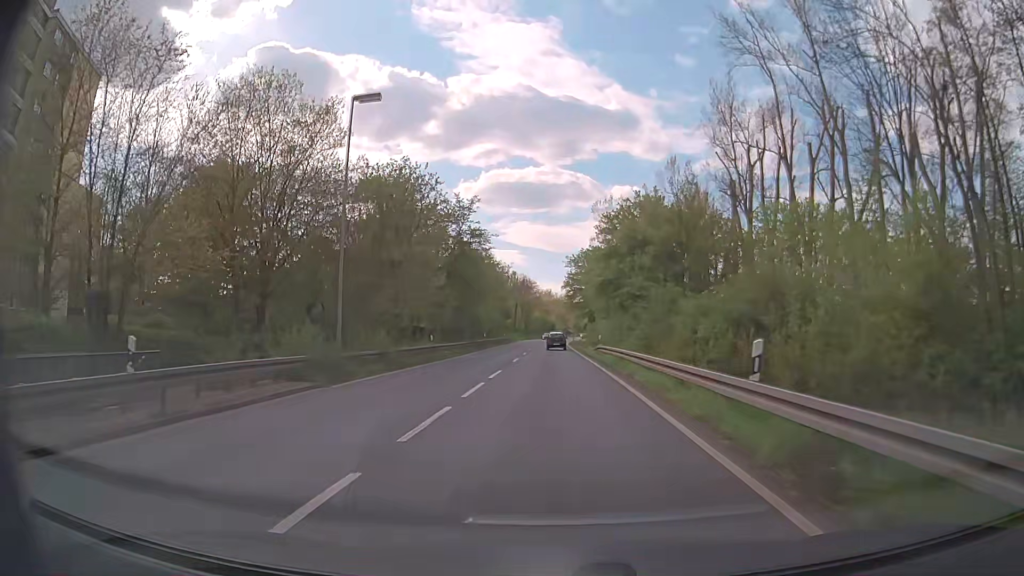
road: primary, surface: asphalt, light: Day
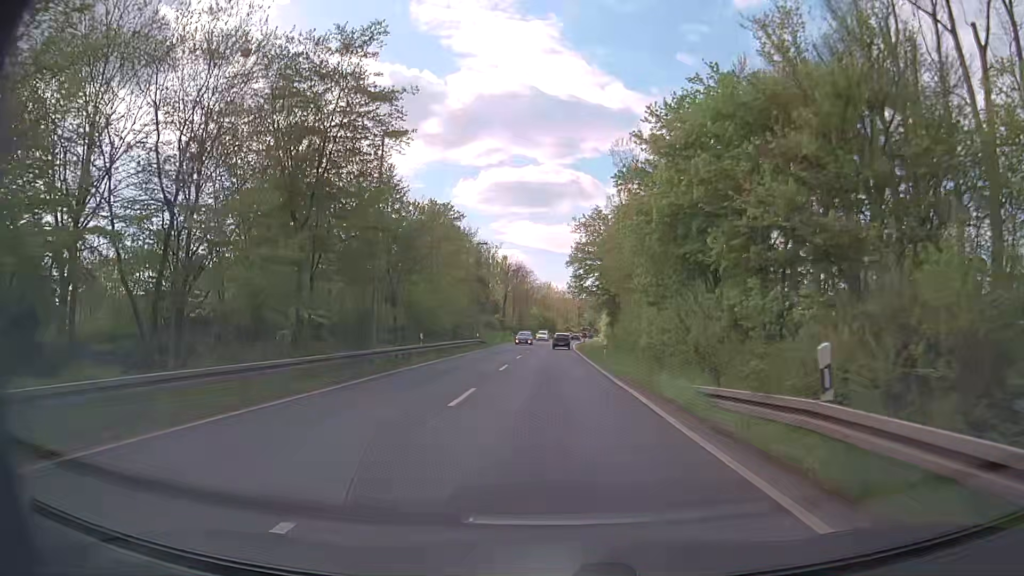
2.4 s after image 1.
(-0.1, +31.8) m; 0°
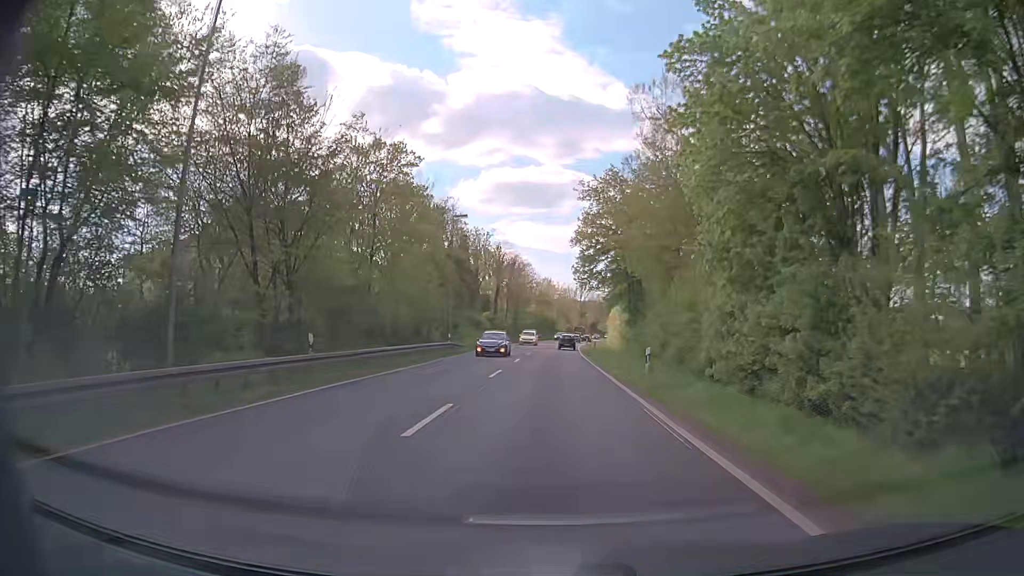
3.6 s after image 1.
(-0.1, +15.9) m; 0°
(0, +10) (0, +20) (0, +30) (0, +40) (0, +50) (0, +60) (+1, +70) (+1, +80) (+2, +90) (+2, +100) m
